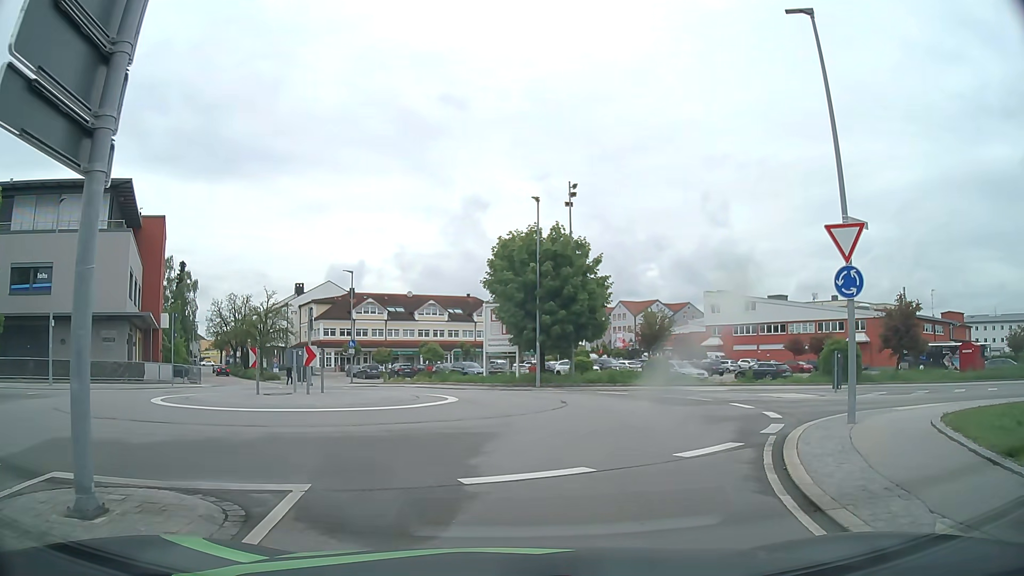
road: unclassified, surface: asphalt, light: Day
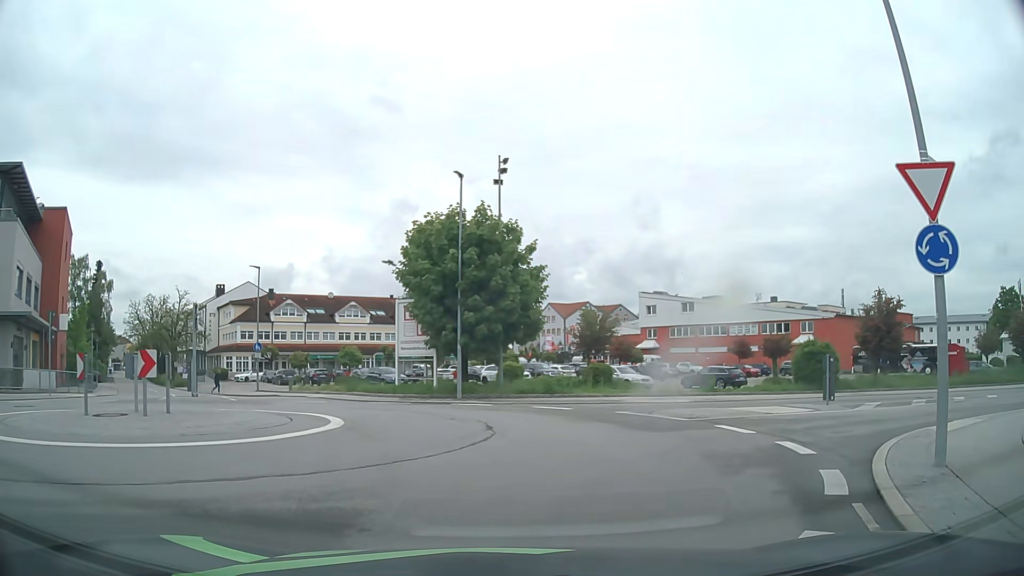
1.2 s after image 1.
(+0.2, +5.0) m; +5°
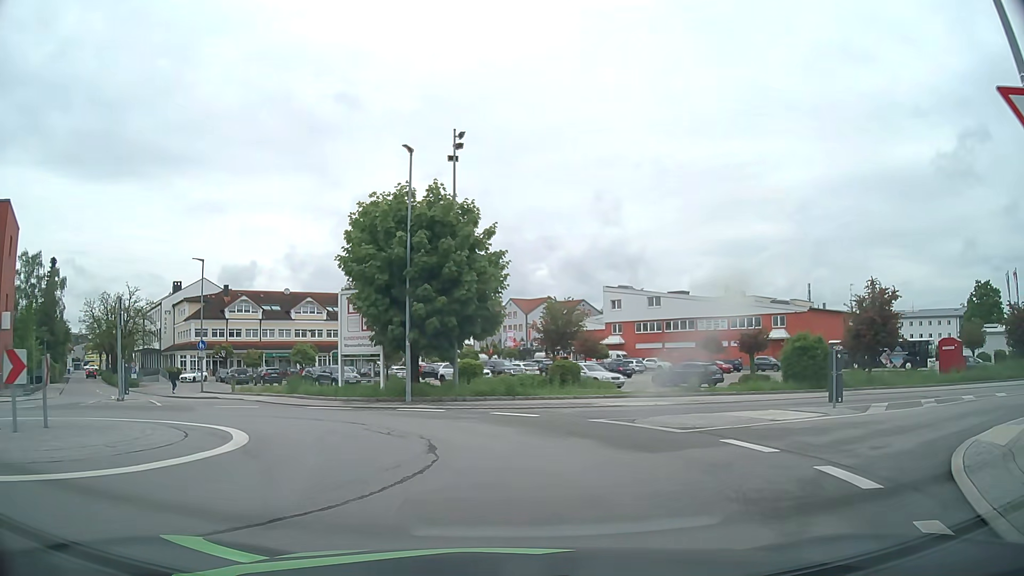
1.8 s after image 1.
(+0.1, +2.9) m; +5°
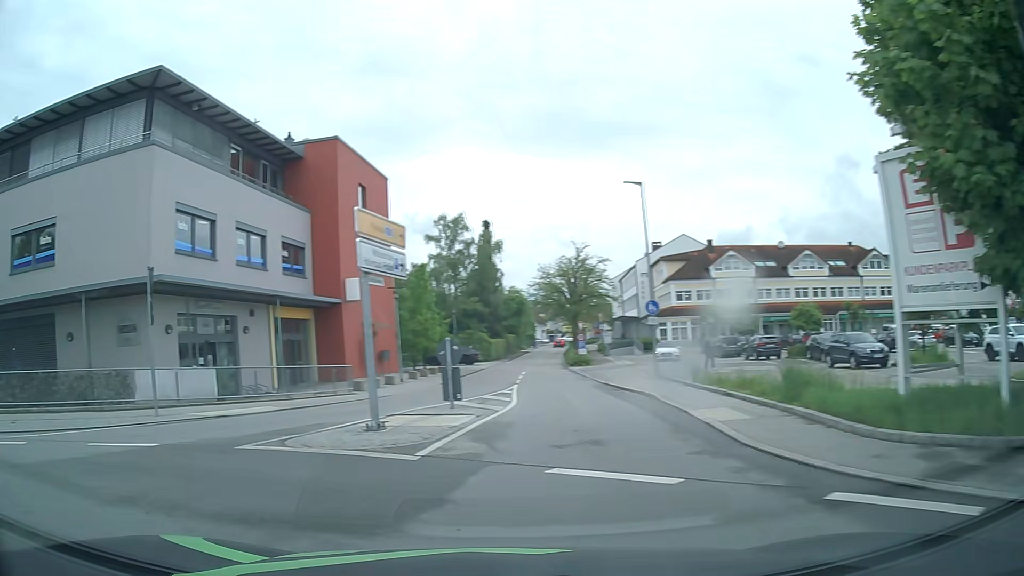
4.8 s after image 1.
(-3.0, +14.1) m; -41°
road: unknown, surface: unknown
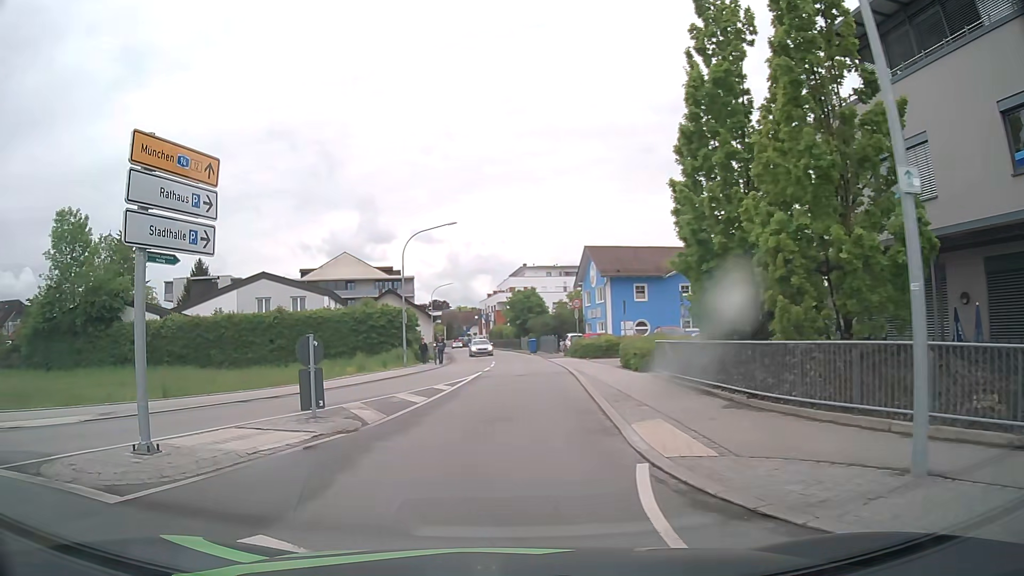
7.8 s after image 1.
(-8.5, +8.0) m; -82°
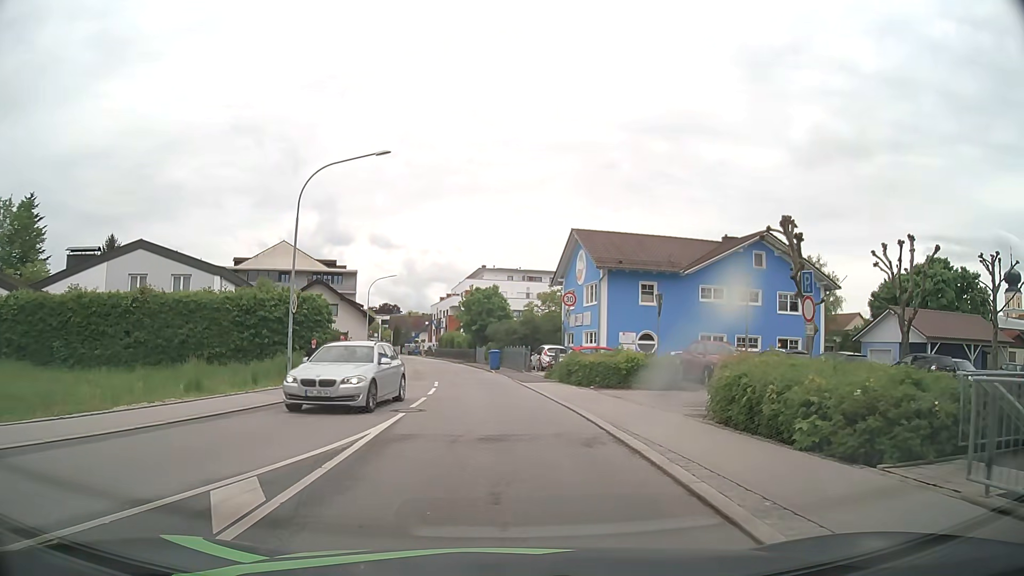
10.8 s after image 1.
(-0.4, +14.7) m; +3°
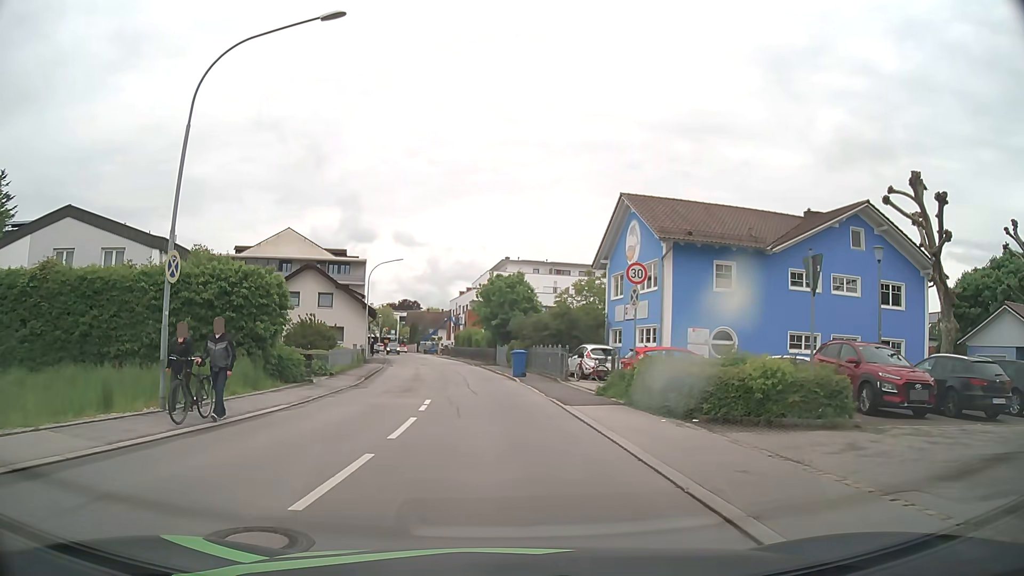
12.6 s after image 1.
(0.0, +9.8) m; -1°
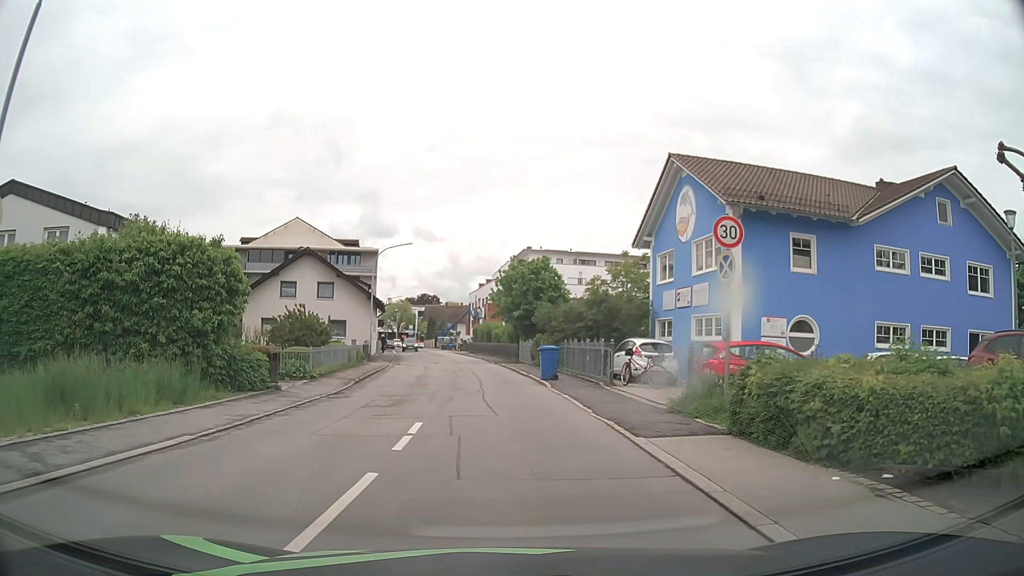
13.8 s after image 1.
(-0.1, +5.9) m; -1°
